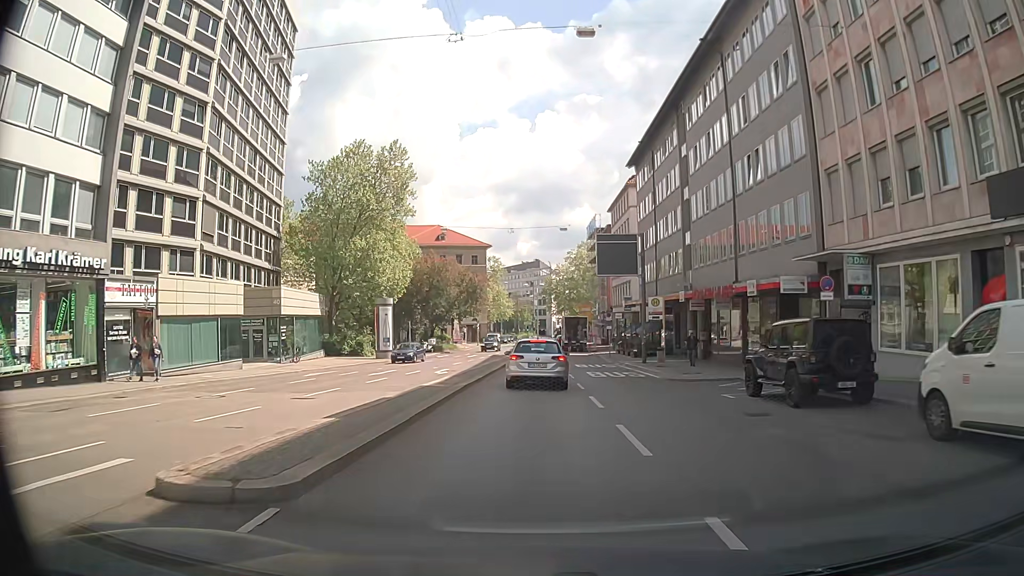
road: secondary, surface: asphalt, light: Day
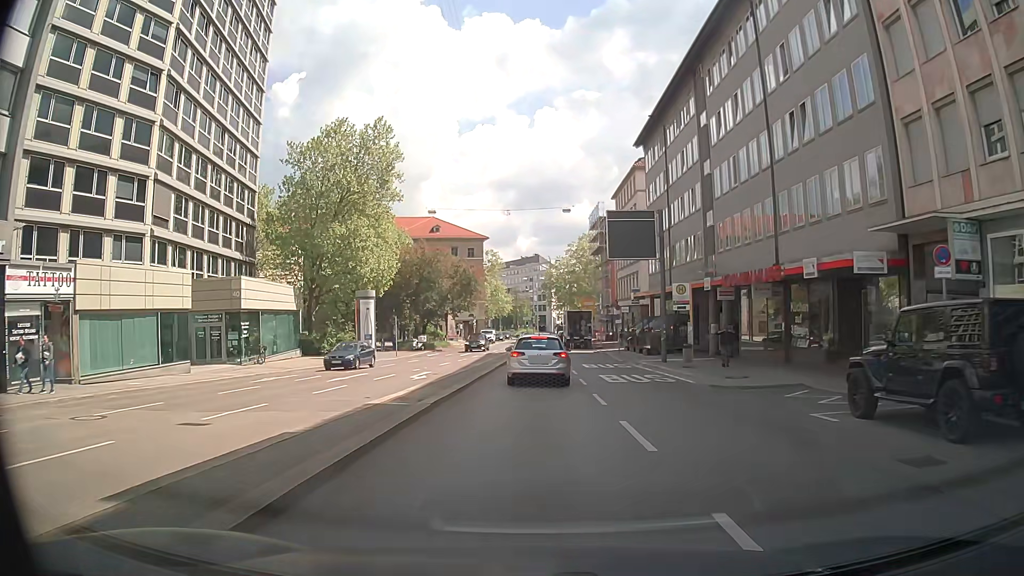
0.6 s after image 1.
(+0.1, +6.0) m; +1°
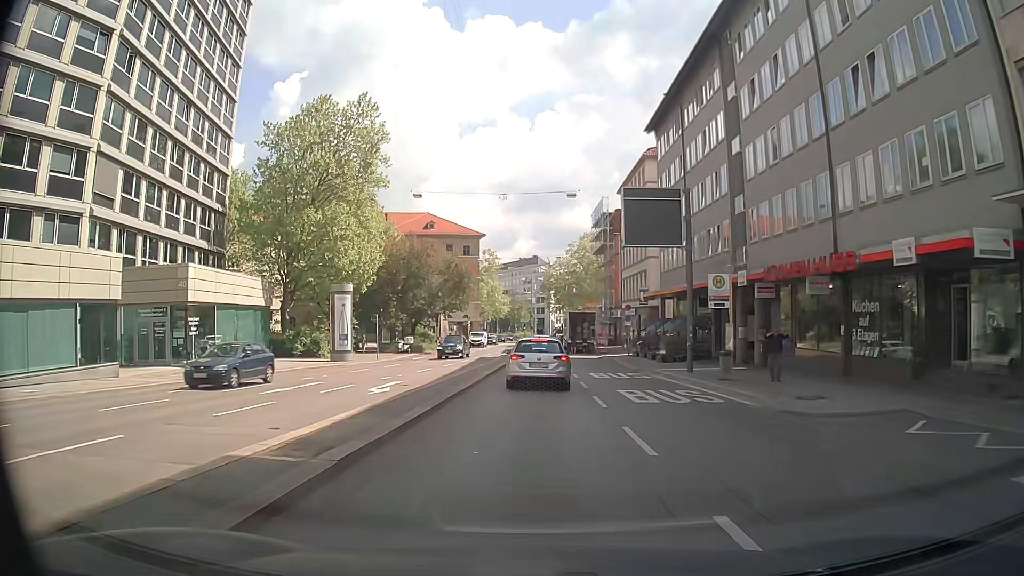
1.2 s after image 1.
(0.0, +5.9) m; +1°
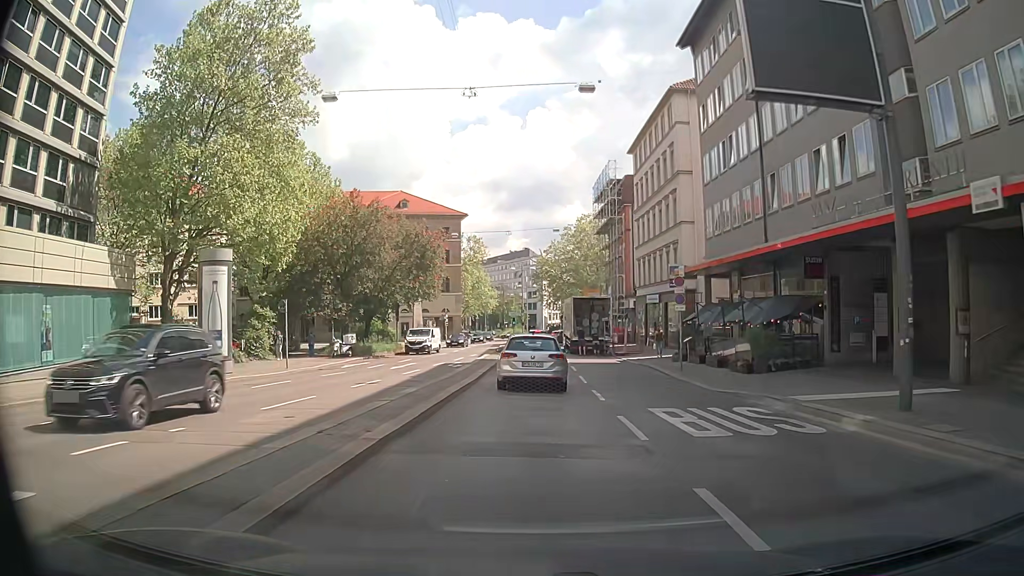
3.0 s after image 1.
(-0.1, +17.0) m; -1°
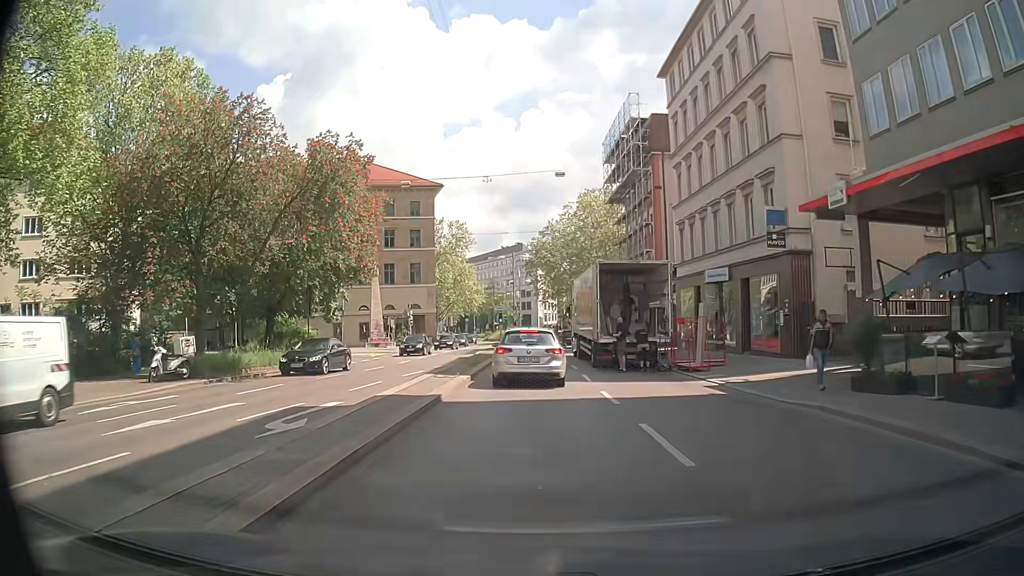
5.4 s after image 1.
(+0.5, +20.3) m; +1°
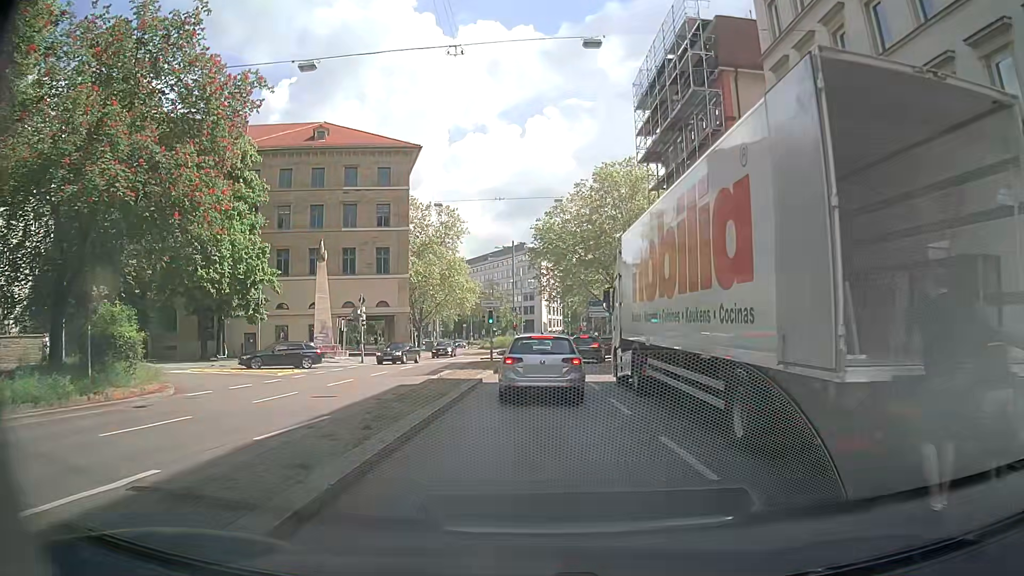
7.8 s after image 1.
(0.0, +18.3) m; 0°
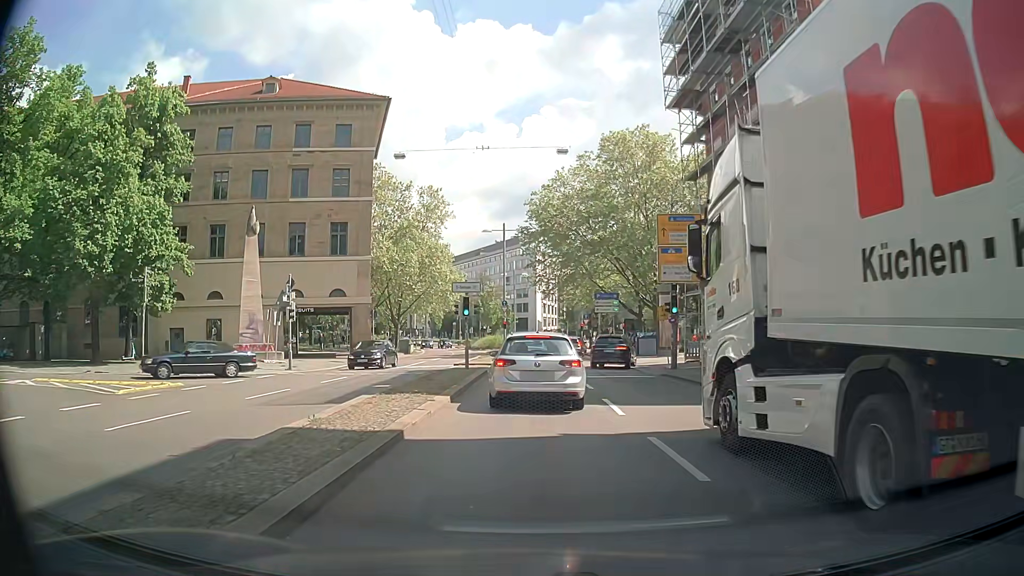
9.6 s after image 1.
(+0.1, +11.9) m; 0°
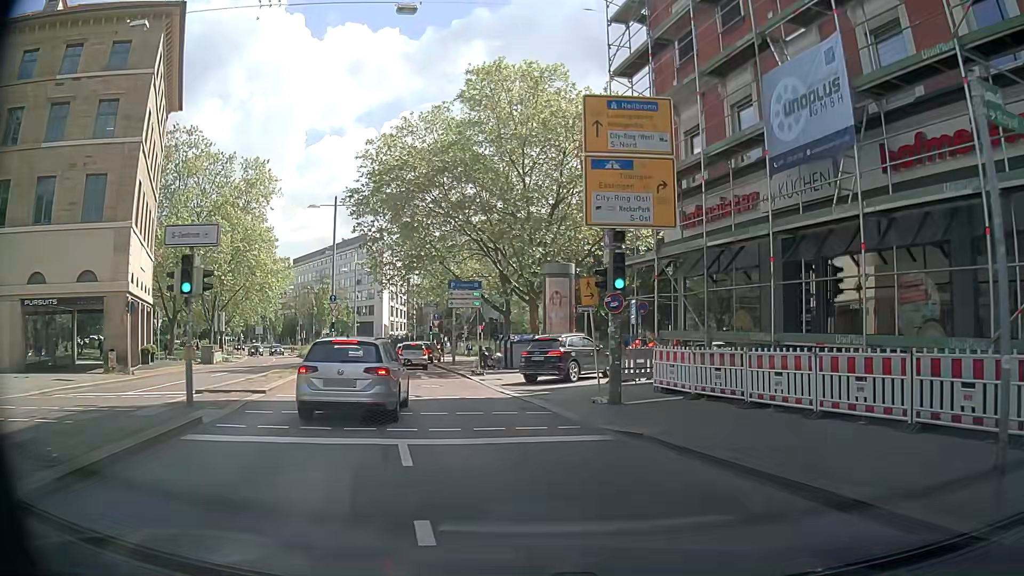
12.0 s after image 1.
(+1.1, +15.5) m; +13°
